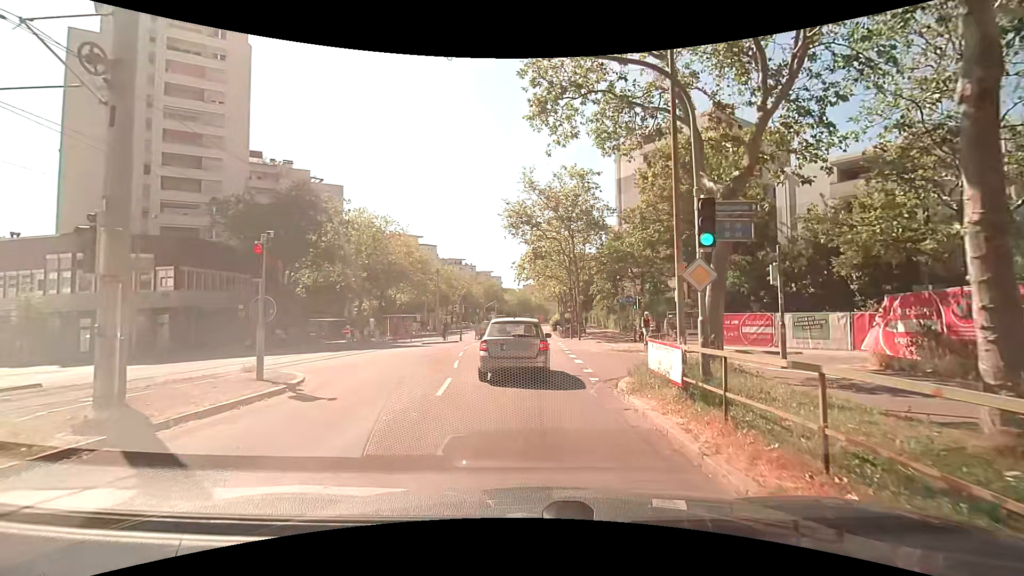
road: tertiary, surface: asphalt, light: Day
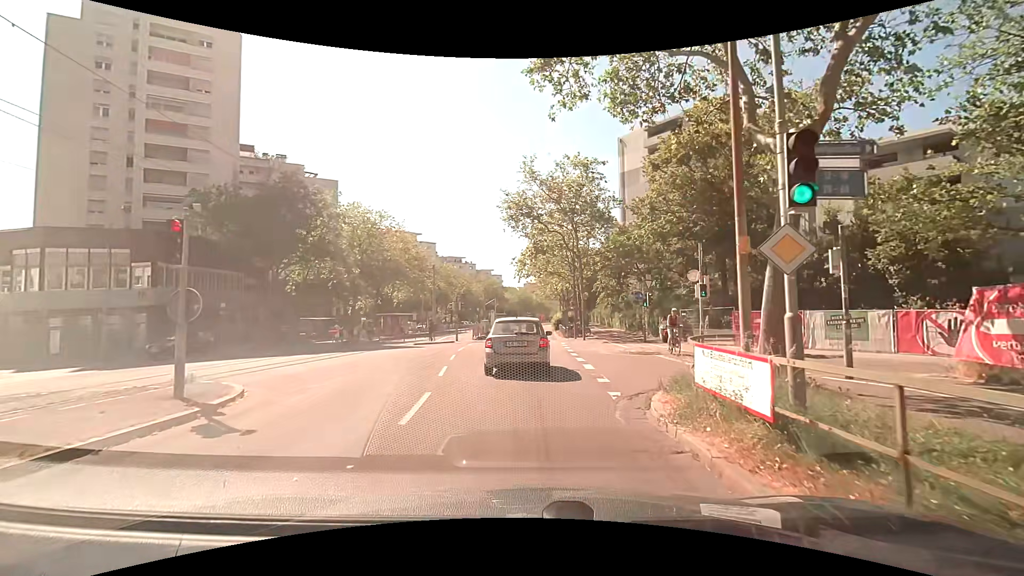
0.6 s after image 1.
(-0.1, +2.8) m; -1°
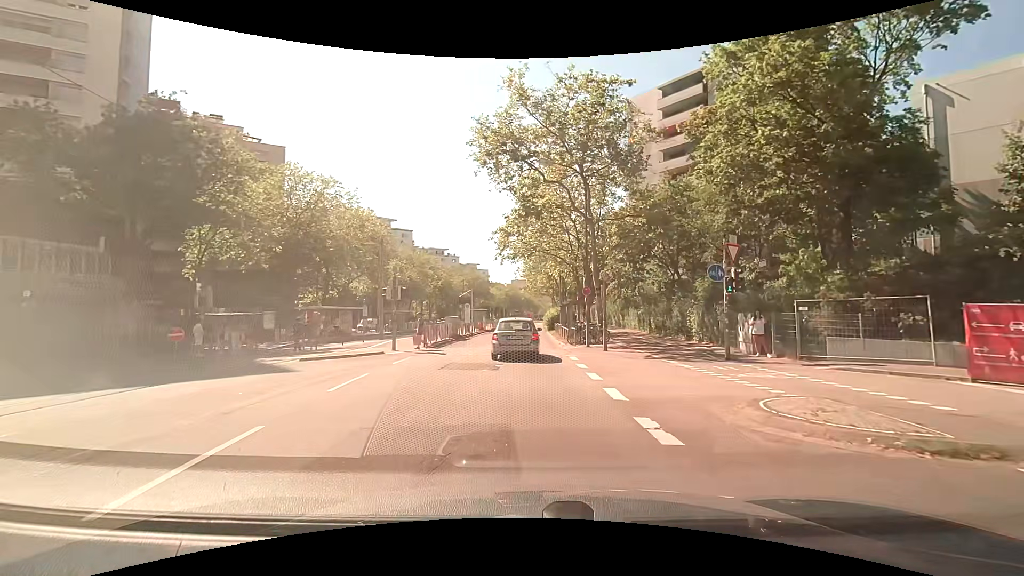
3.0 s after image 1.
(+0.1, +15.1) m; +2°
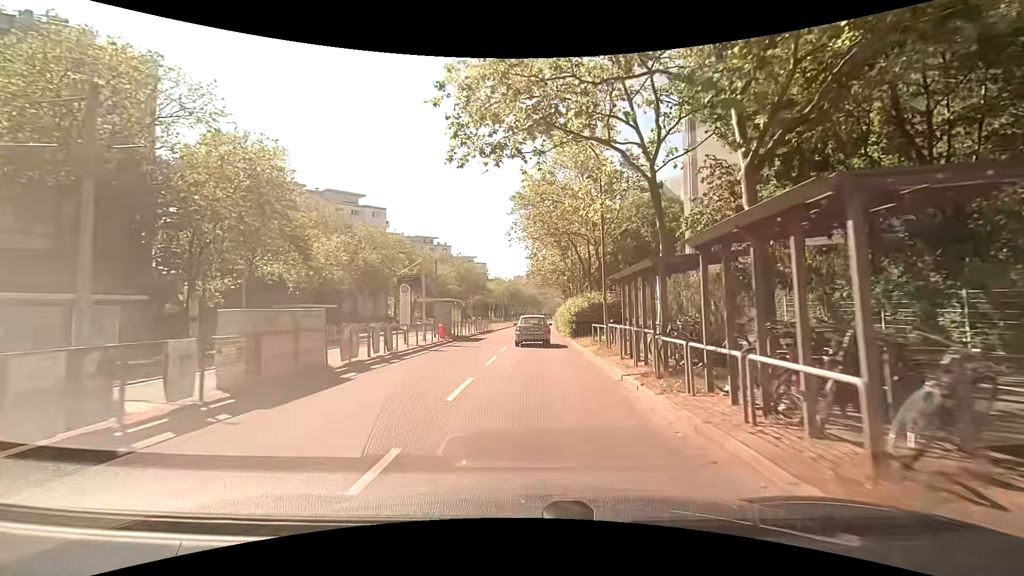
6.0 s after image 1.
(-0.2, +25.5) m; -1°
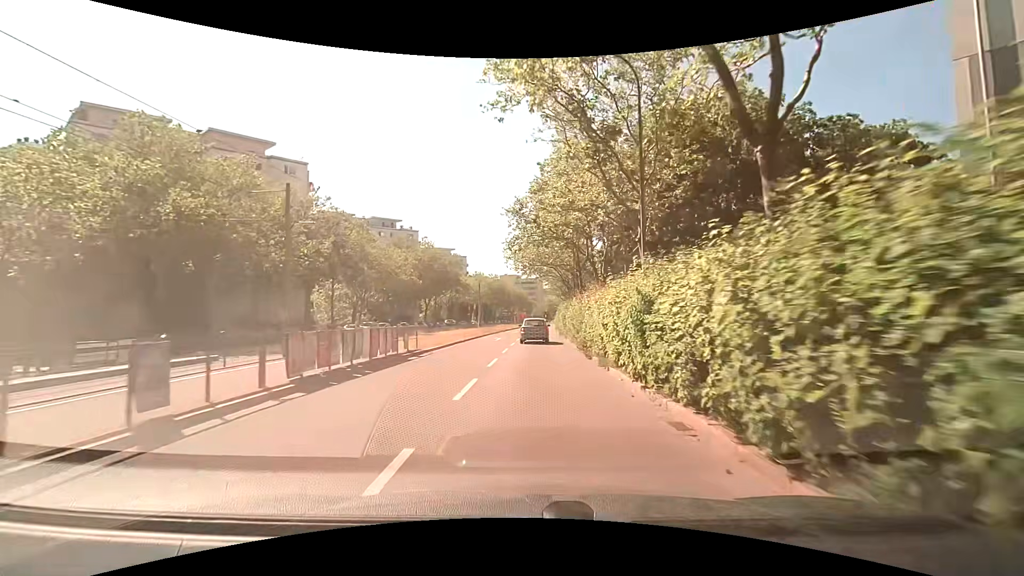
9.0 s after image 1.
(+0.2, +30.5) m; +1°
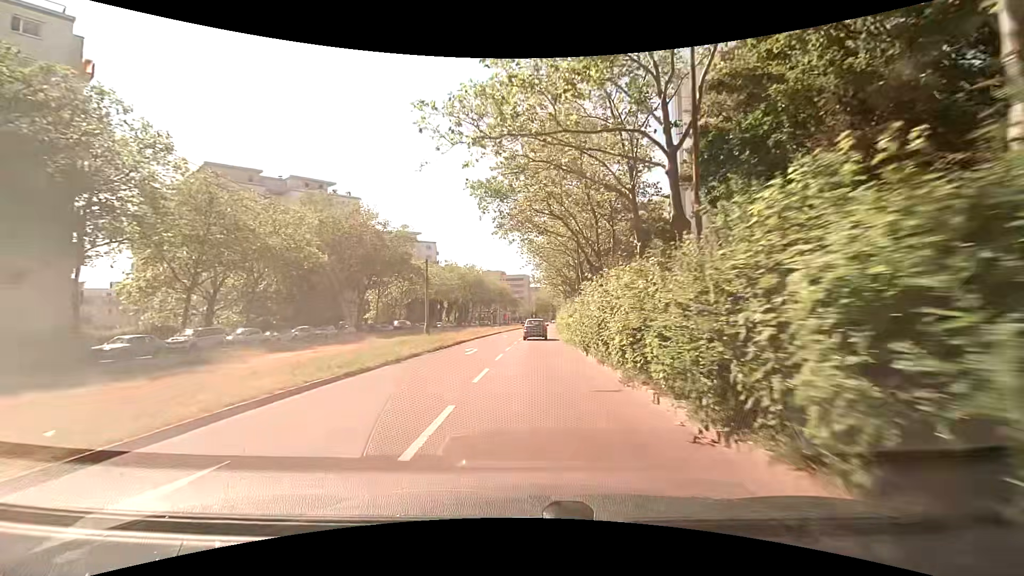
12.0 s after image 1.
(+0.5, +33.5) m; +2°
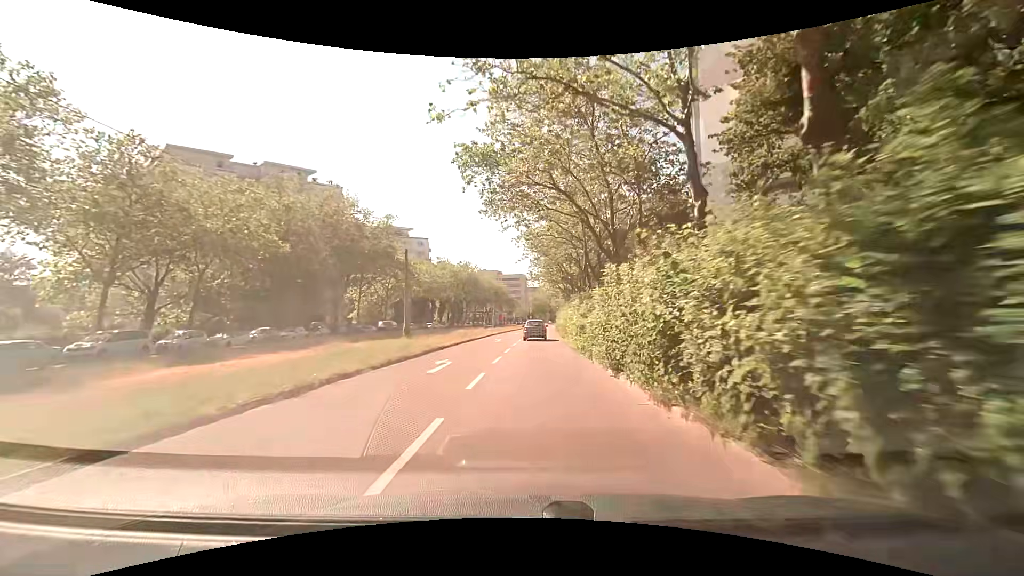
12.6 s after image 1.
(0.0, +7.0) m; 0°
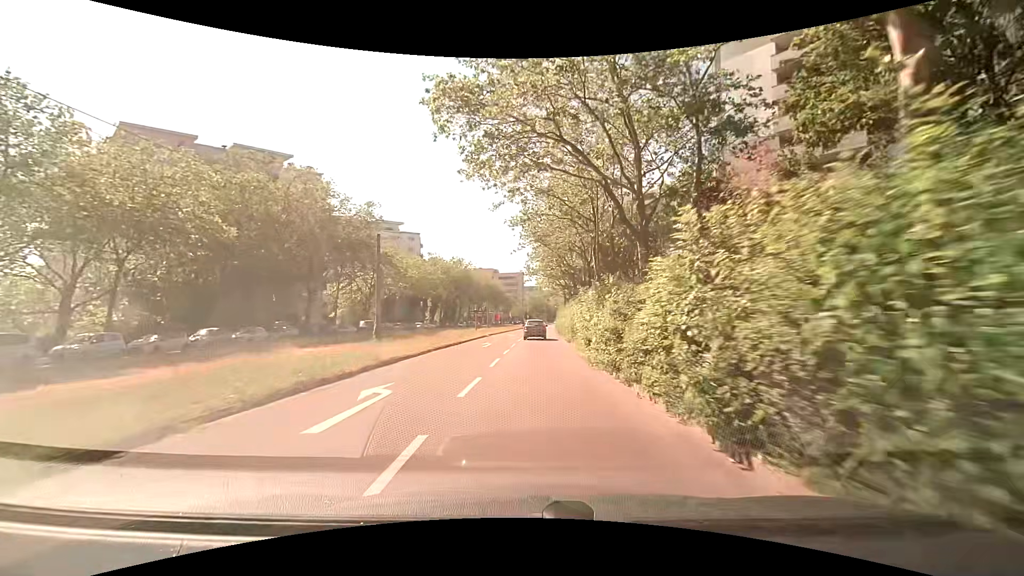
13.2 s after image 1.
(+0.1, +7.0) m; +1°
(0, +10) (0, +20) (0, +30) (+1, +40) (+1, +50) (+2, +60) (+2, +70) (+3, +80) (+4, +90) (+5, +100) m
